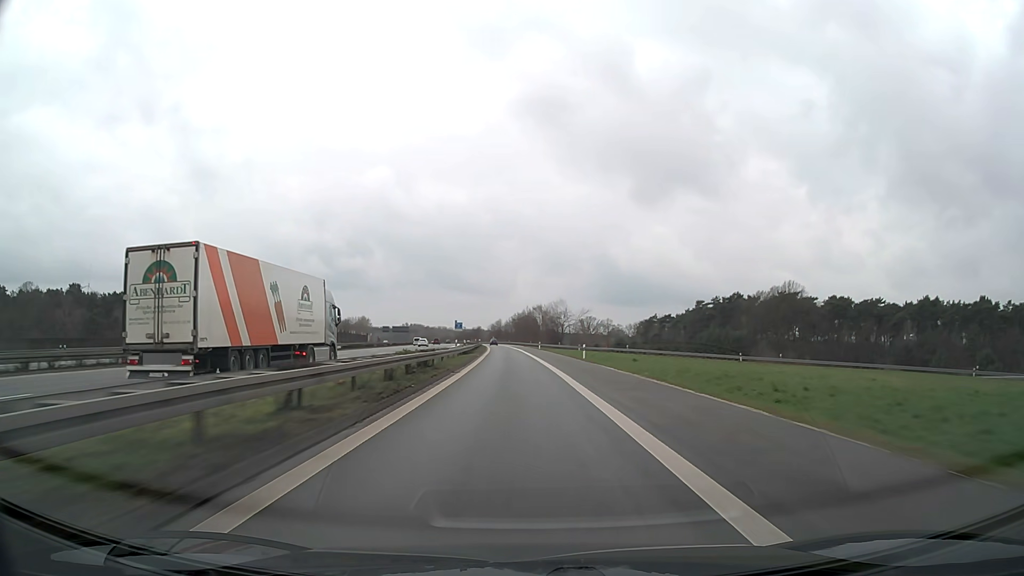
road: motorway_link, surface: asphalt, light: Day
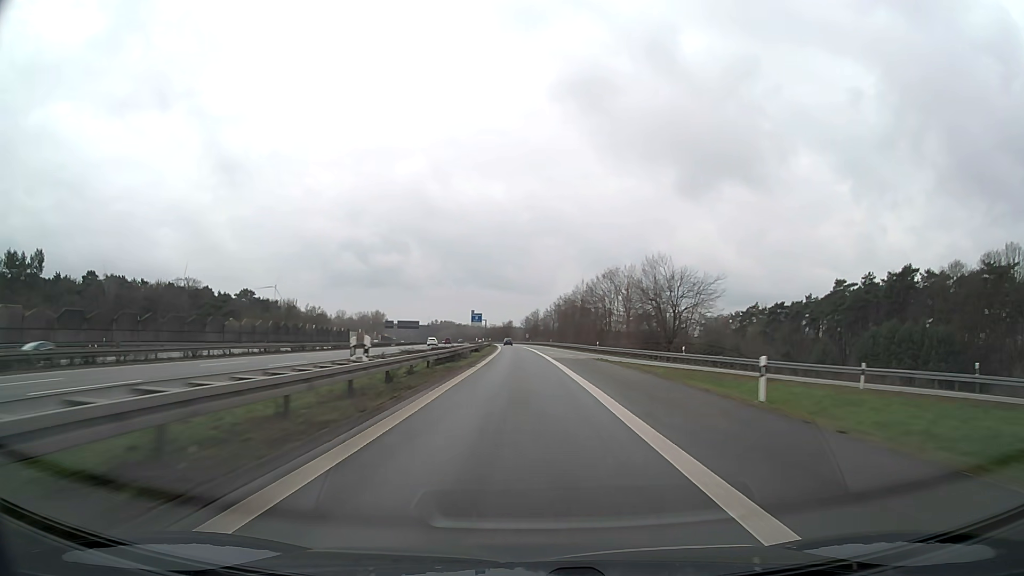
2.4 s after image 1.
(-2.9, +85.2) m; -3°
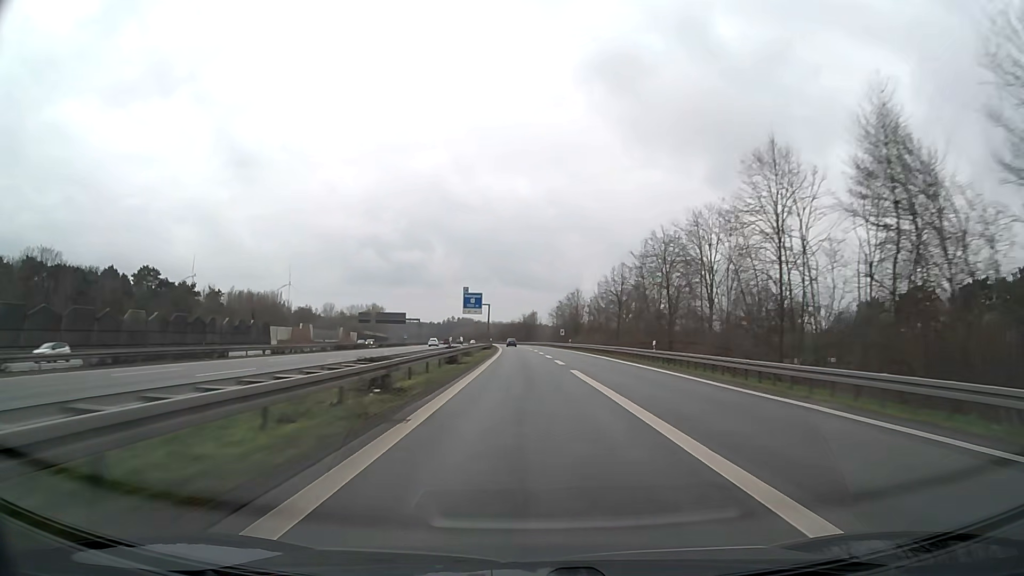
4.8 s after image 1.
(-1.7, +81.6) m; -2°
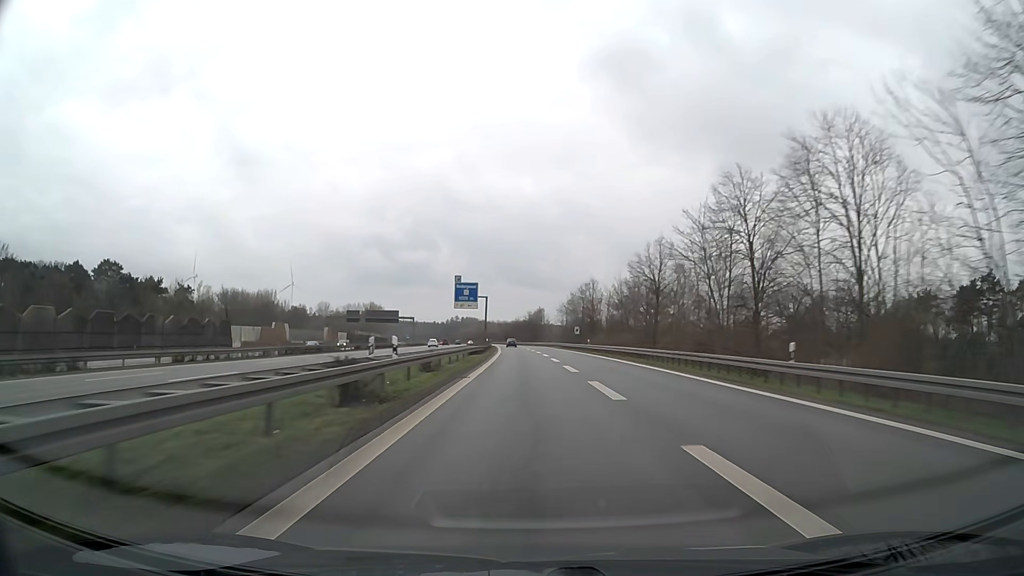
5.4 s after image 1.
(-0.1, +19.9) m; 0°
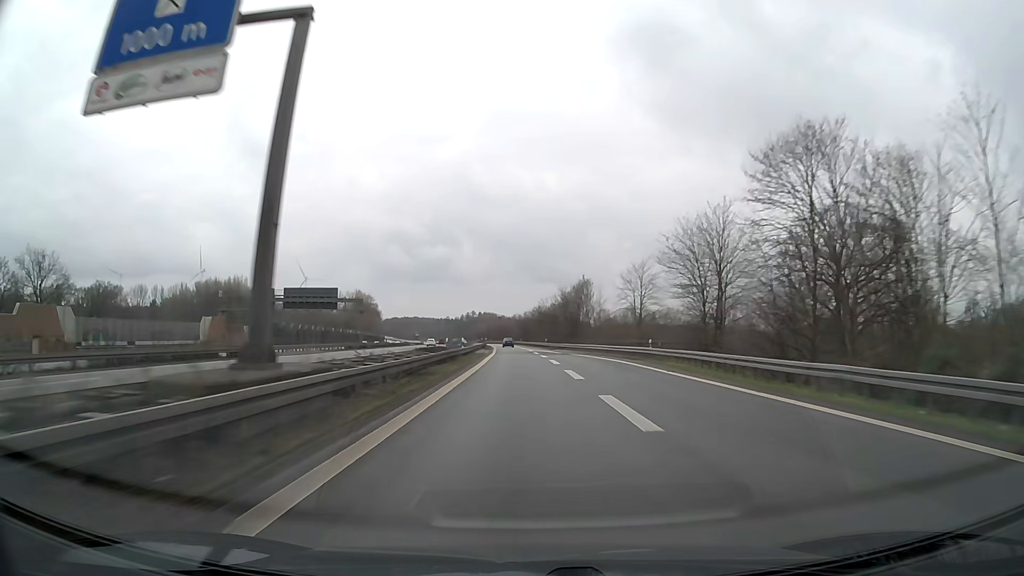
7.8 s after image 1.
(-1.3, +77.7) m; -2°
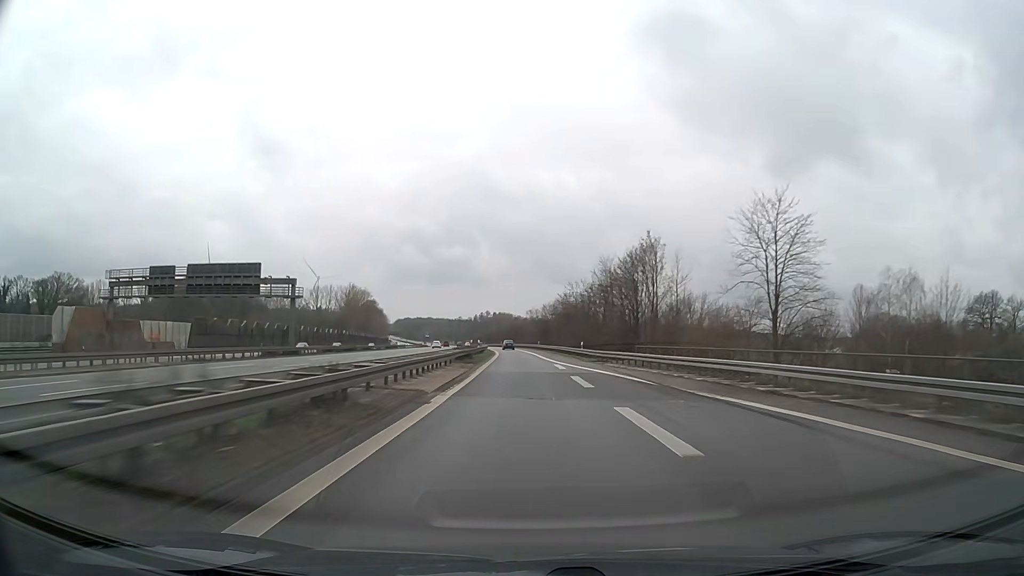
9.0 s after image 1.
(-0.4, +38.3) m; -1°
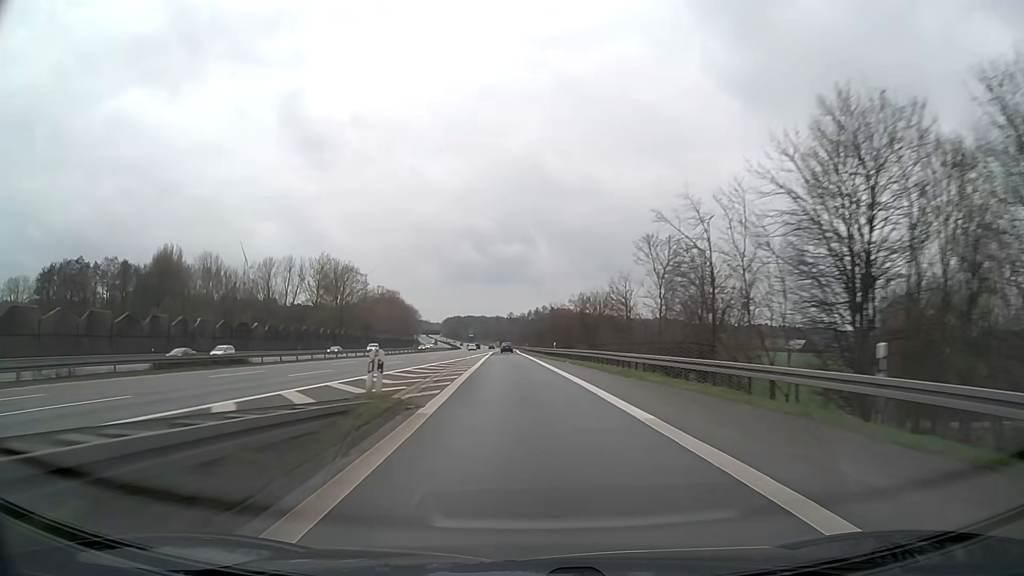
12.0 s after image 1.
(-3.1, +95.8) m; -5°
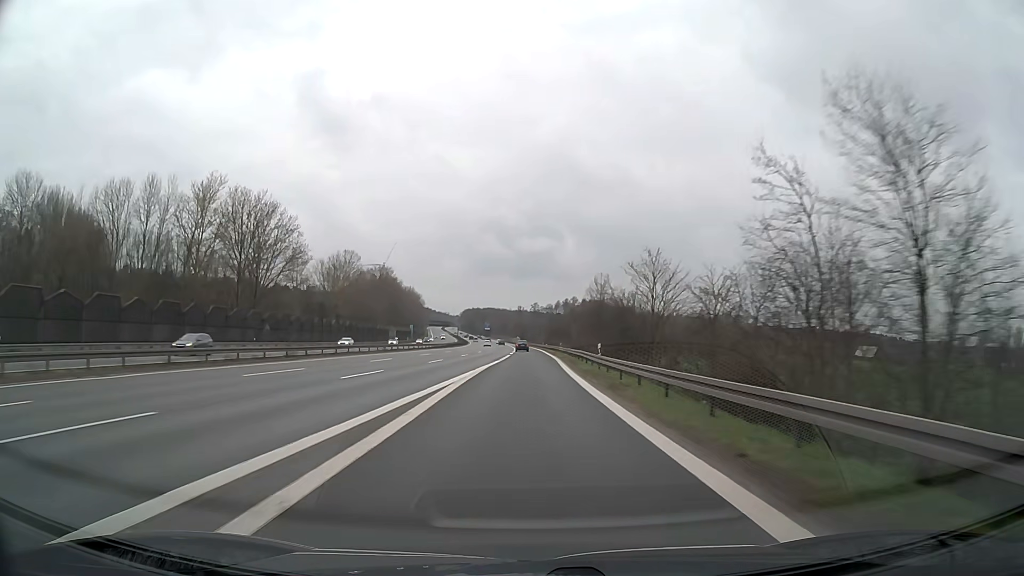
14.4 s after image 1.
(-2.8, +77.8) m; -2°
(0, +10) (0, +20) (0, +30) (0, +40) (0, +50) (0, +60) (0, +70) (-1, +80) (-1, +90) (-1, +100) m
